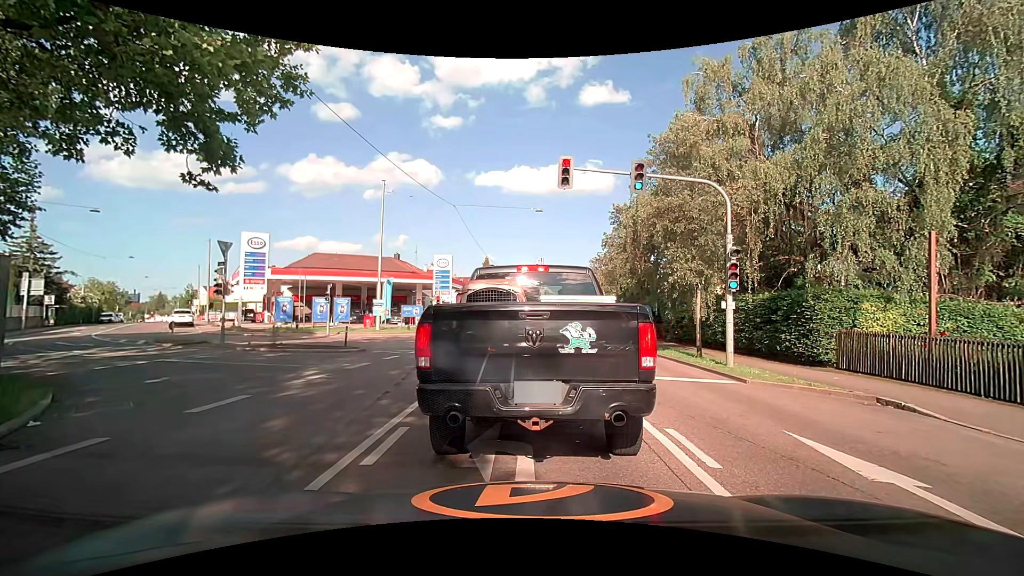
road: secondary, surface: asphalt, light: Day
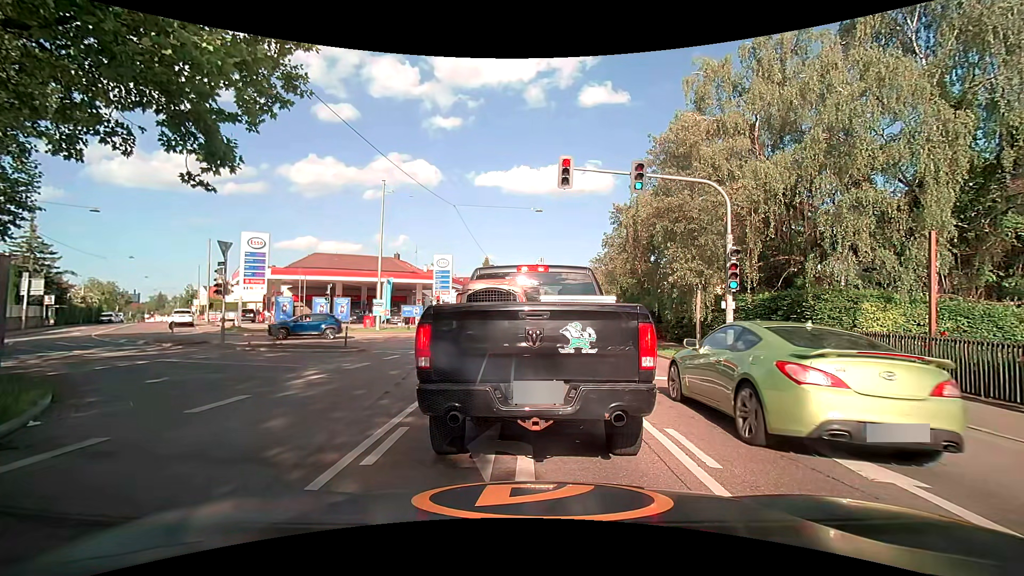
(0.0, 0.0) m; 0°
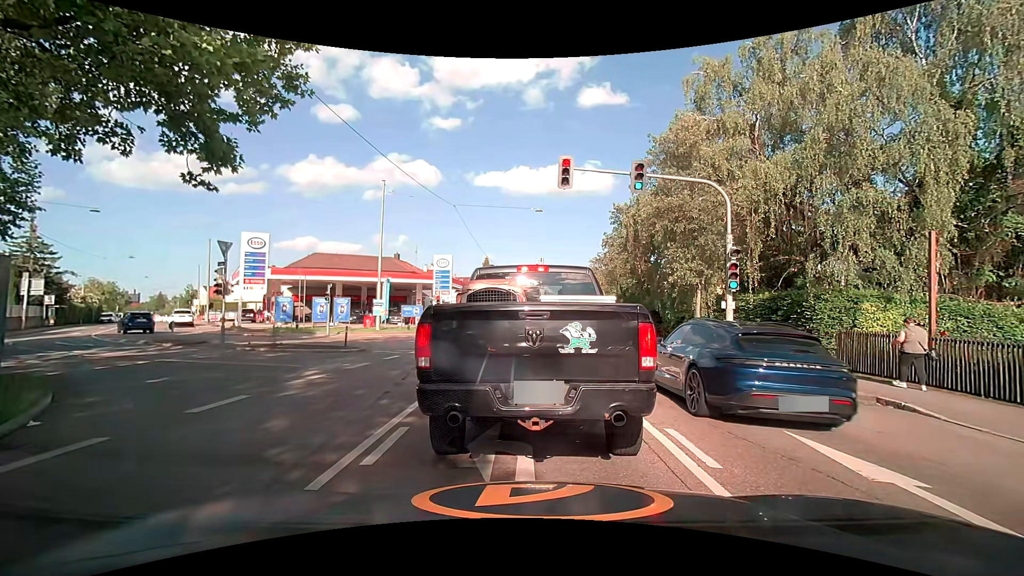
(0.0, 0.0) m; 0°
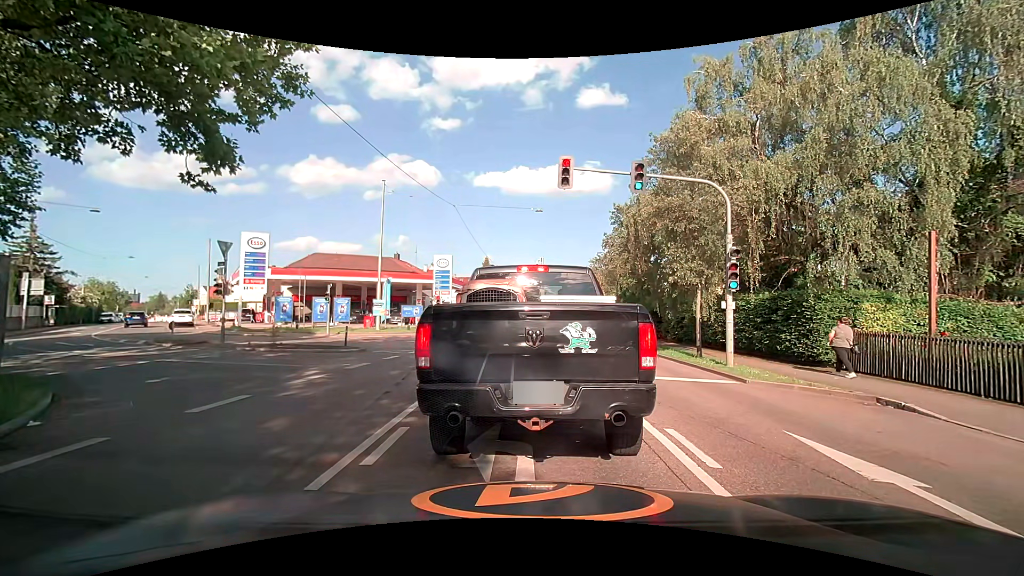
(0.0, 0.0) m; 0°
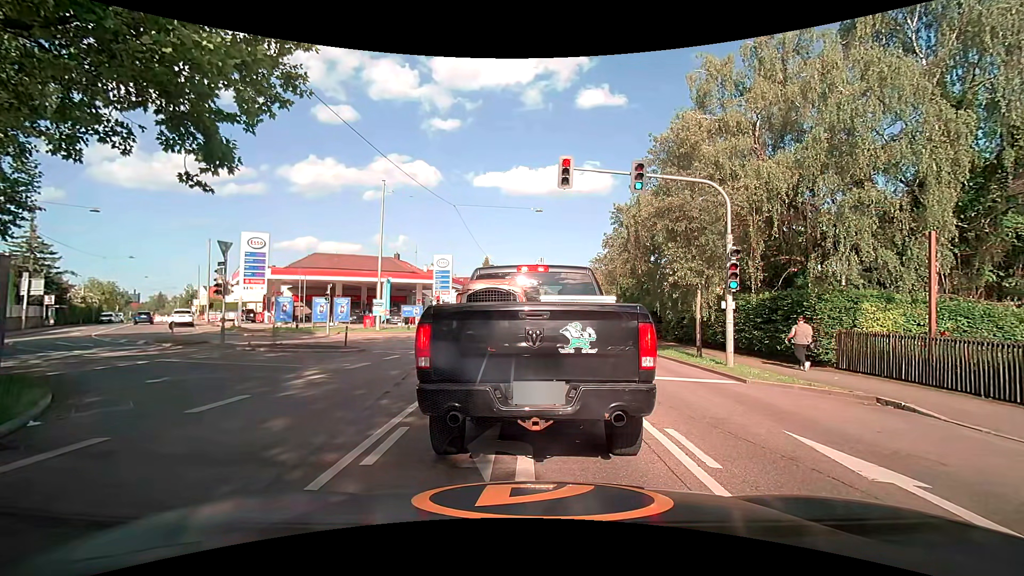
(0.0, 0.0) m; 0°
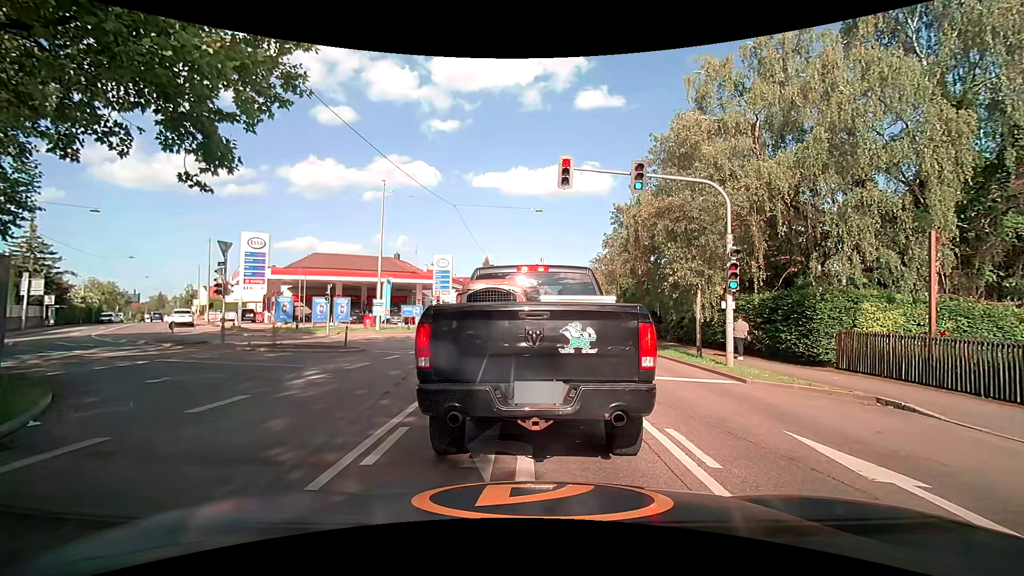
(0.0, 0.0) m; 0°
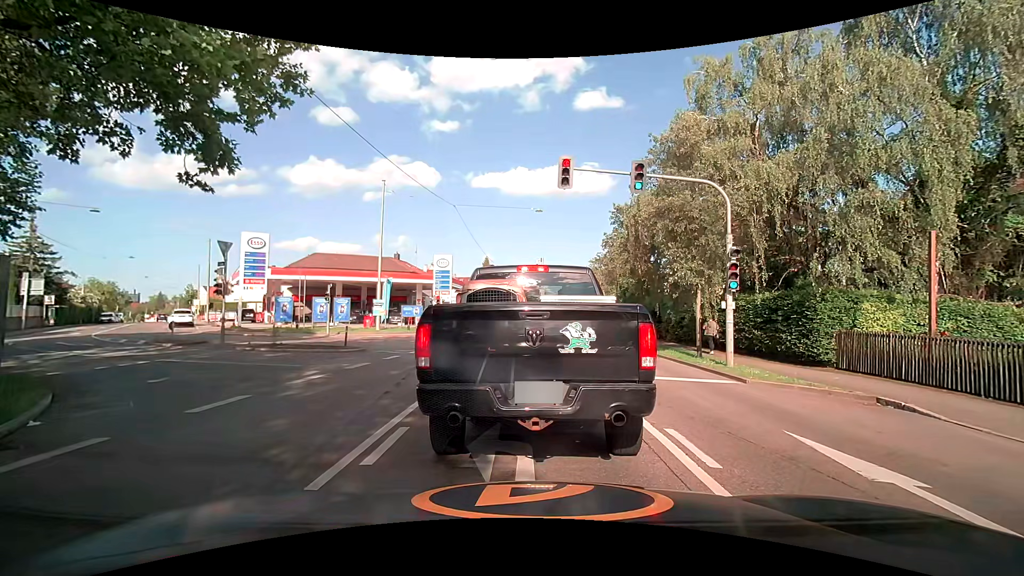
(0.0, 0.0) m; 0°
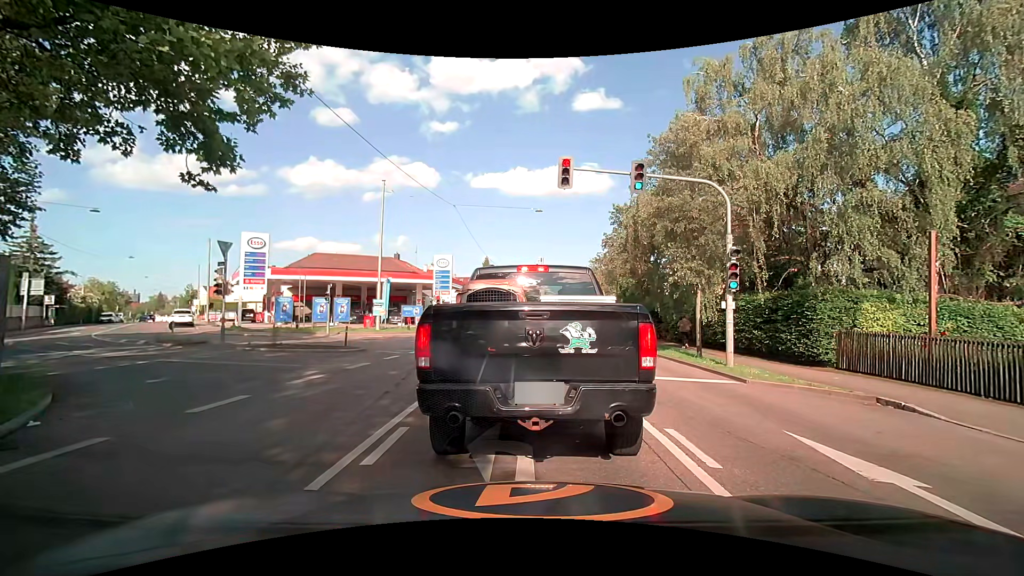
(0.0, 0.0) m; 0°
